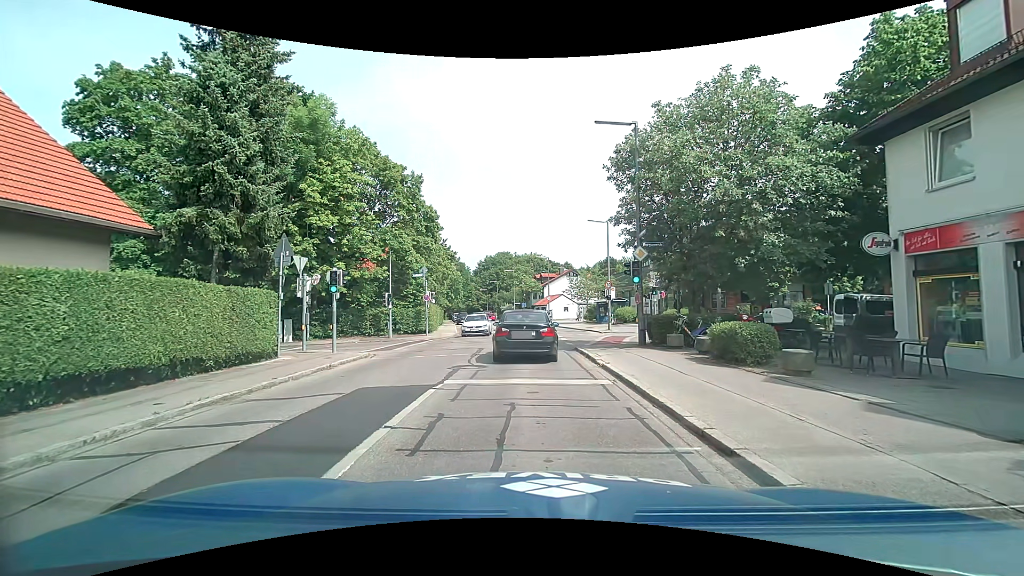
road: tertiary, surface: asphalt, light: Day
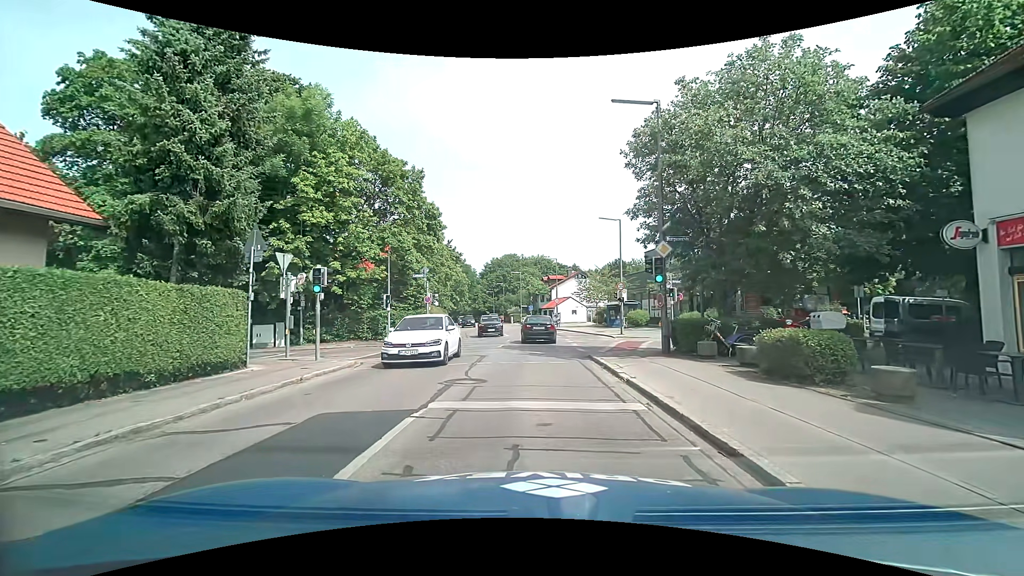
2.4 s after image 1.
(0.0, +2.2) m; 0°
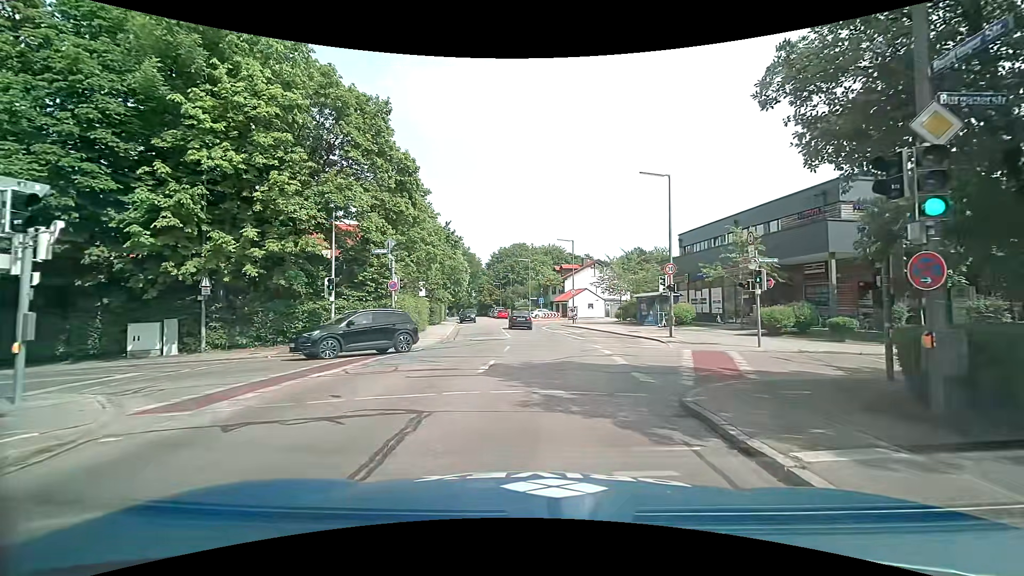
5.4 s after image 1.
(0.0, +10.6) m; 0°
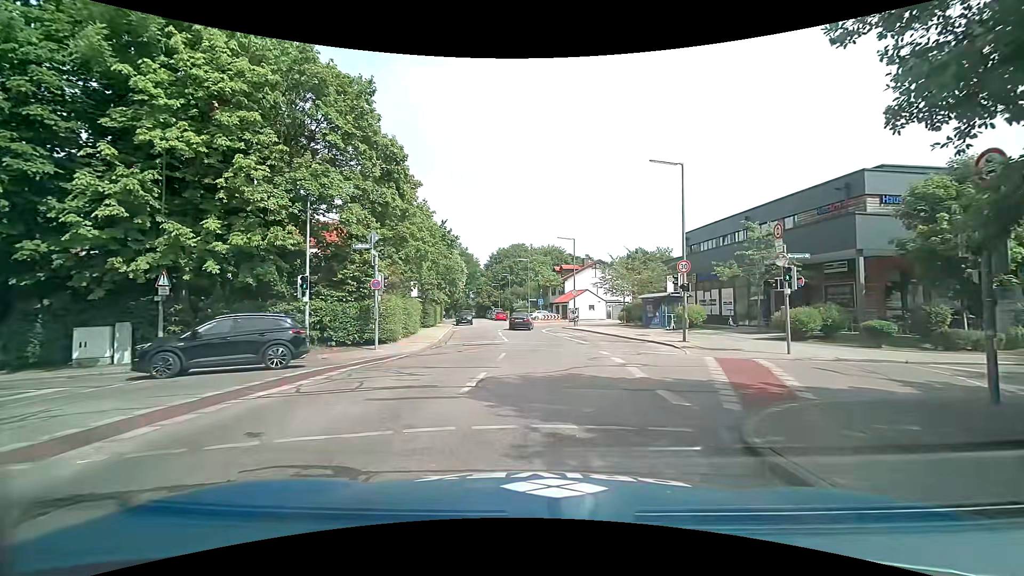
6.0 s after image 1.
(0.0, +2.3) m; -2°
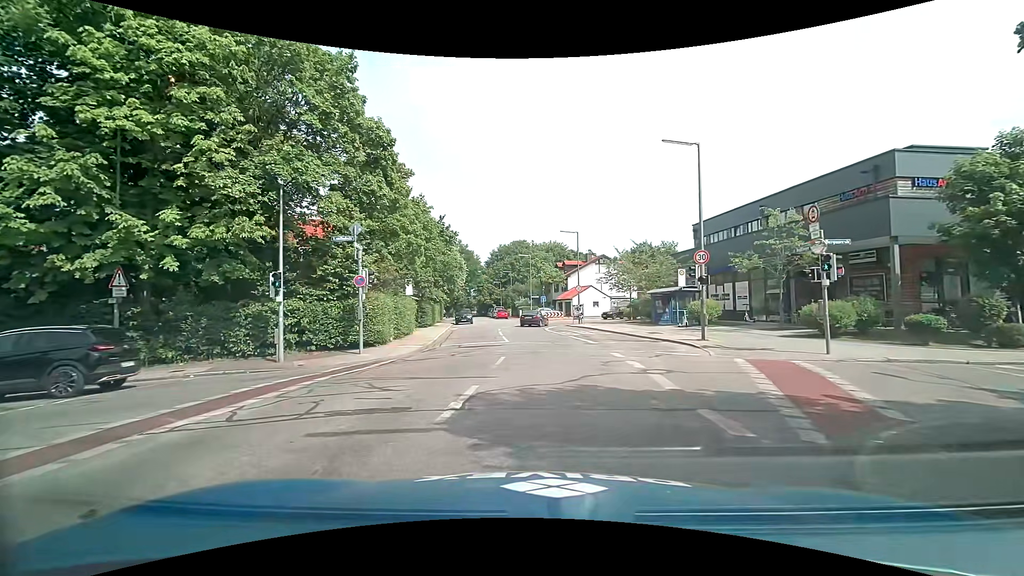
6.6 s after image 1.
(+0.1, +2.1) m; +2°
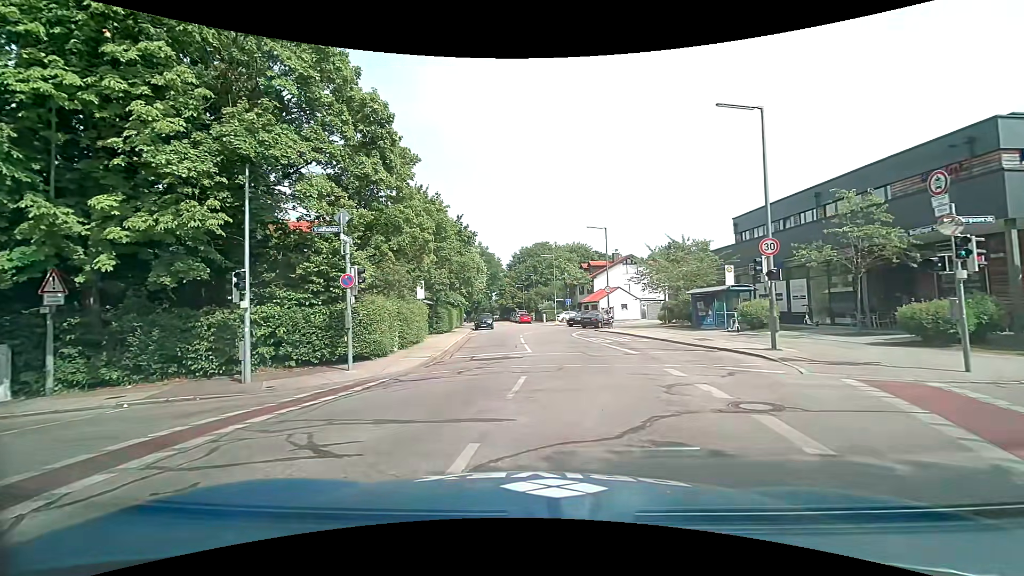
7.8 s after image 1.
(-0.1, +3.6) m; -2°
